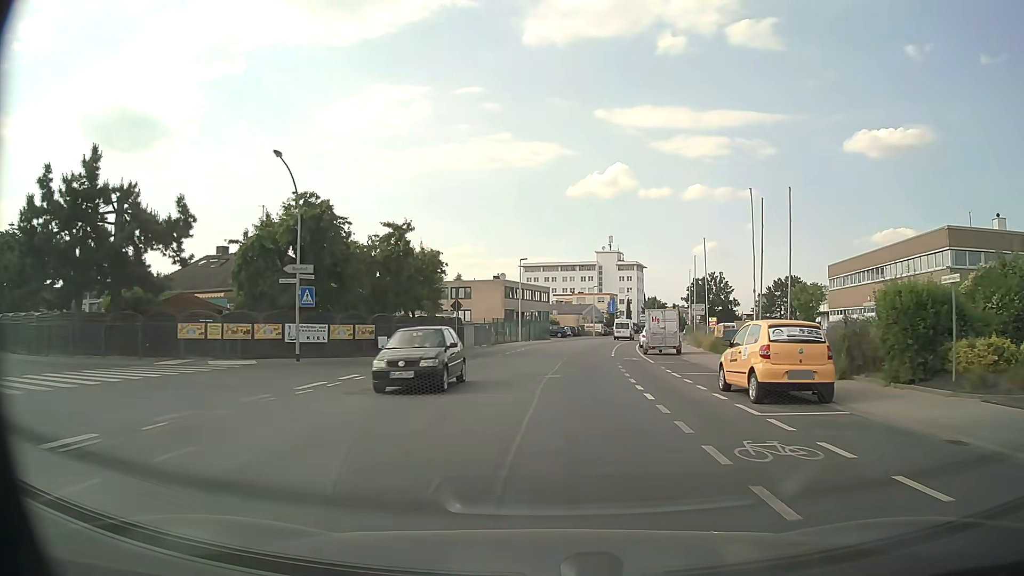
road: tertiary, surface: asphalt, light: Day
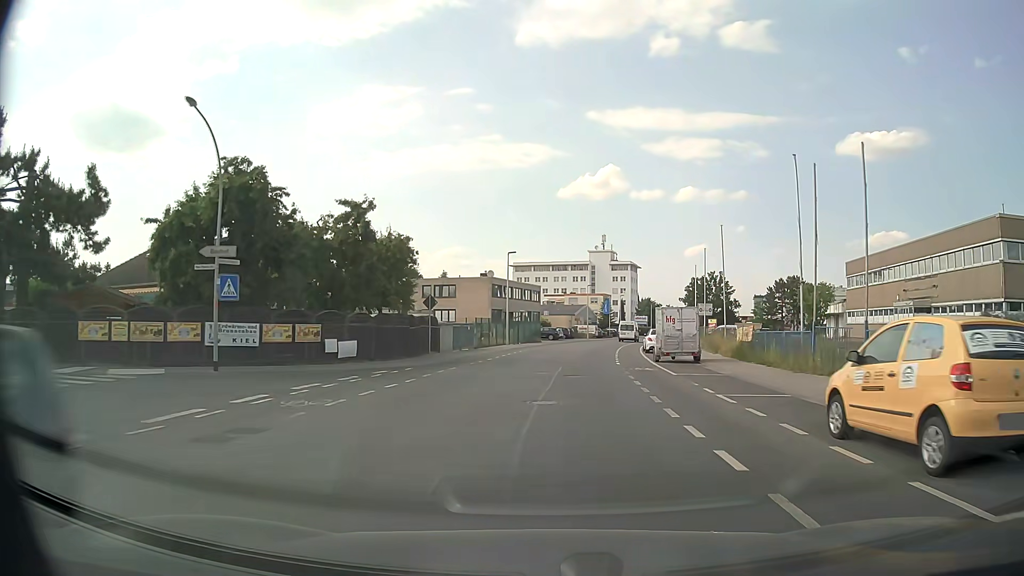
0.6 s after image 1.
(0.0, +6.5) m; +1°
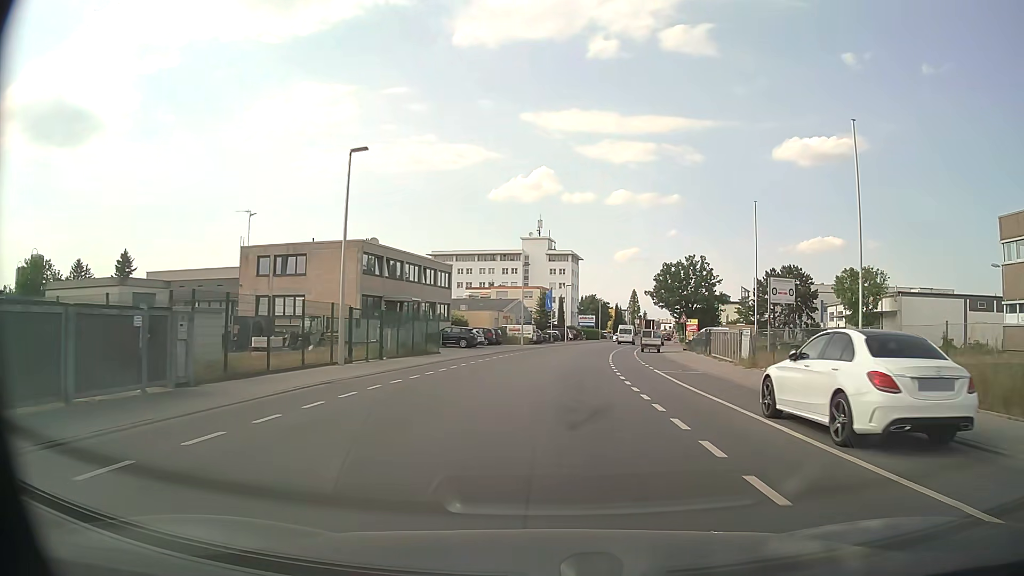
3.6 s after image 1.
(+1.5, +32.7) m; +6°
(0, +10) (+1, +20) (+2, +30) (+3, +40) (+4, +50) (+5, +60) (+7, +70) (+9, +79) (+11, +89) (+13, +99) m
